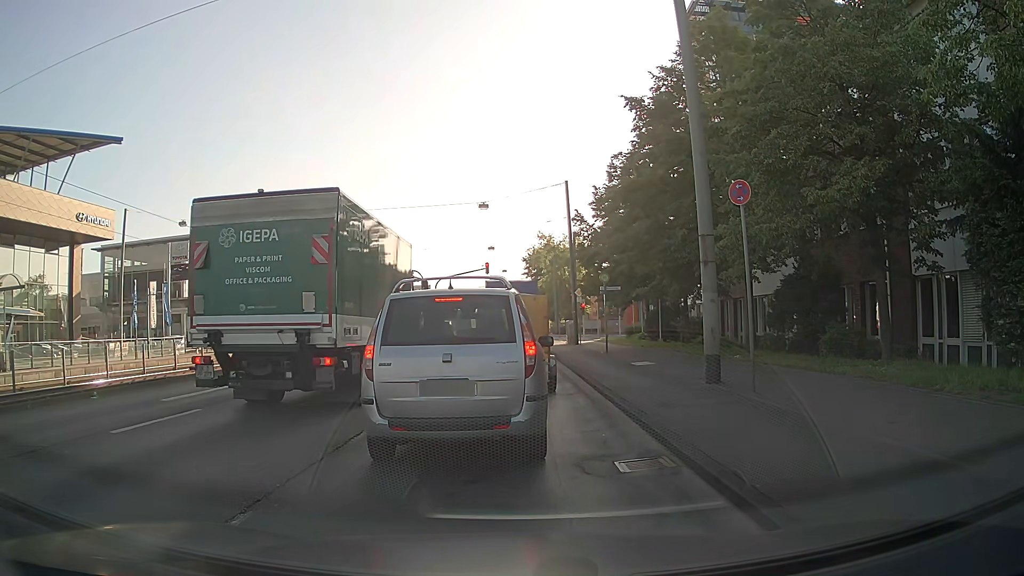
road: primary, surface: asphalt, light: Day
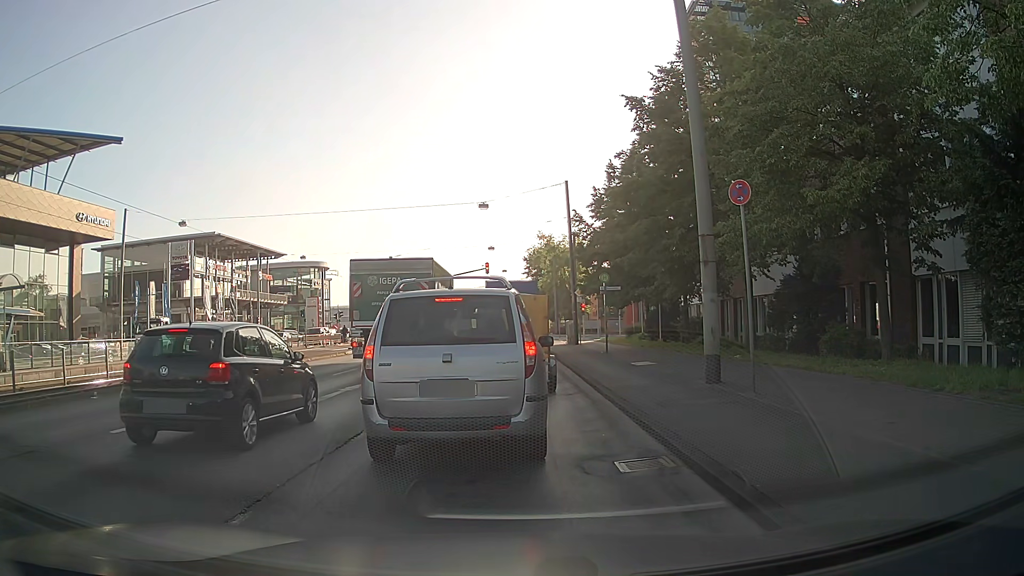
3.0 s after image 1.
(0.0, 0.0) m; 0°
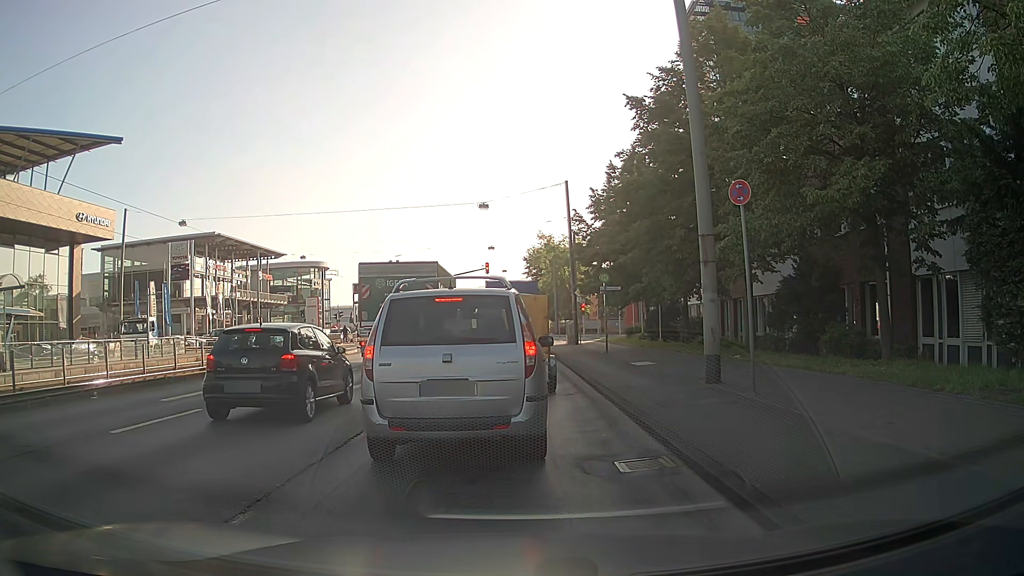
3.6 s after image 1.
(0.0, 0.0) m; 0°
(0, +10) (0, +20) (0, +30) (-1, +40) (-1, +50) (-1, +60) (-1, +70) (-1, +80) (-1, +90) (-1, +100) m
